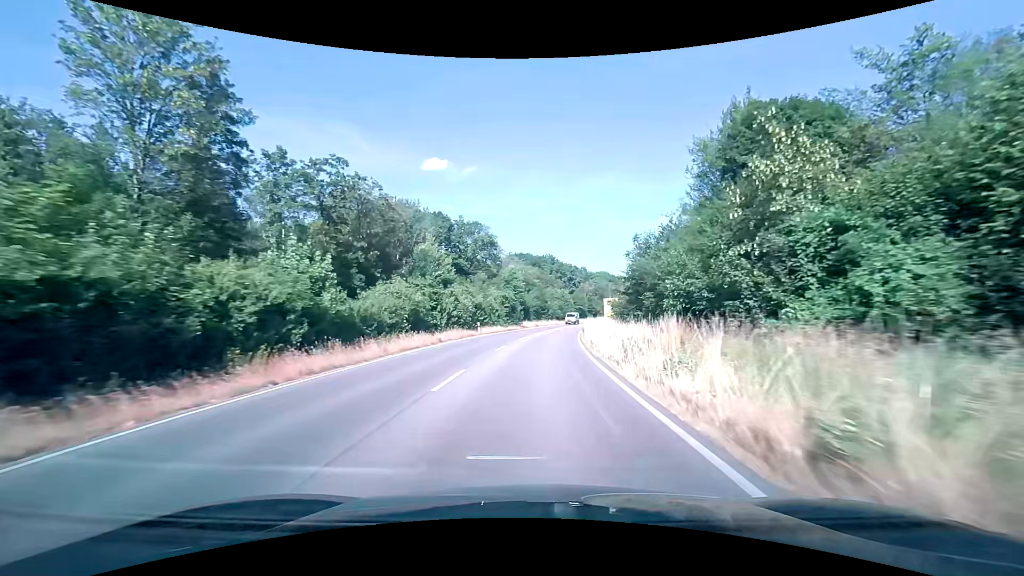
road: primary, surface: asphalt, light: Day
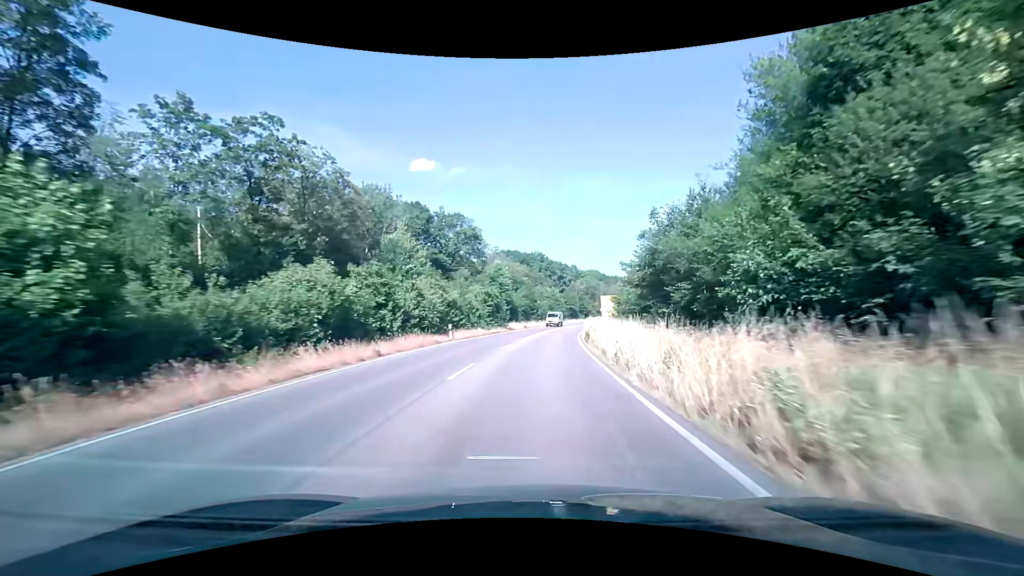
(+0.1, +10.0) m; +2°
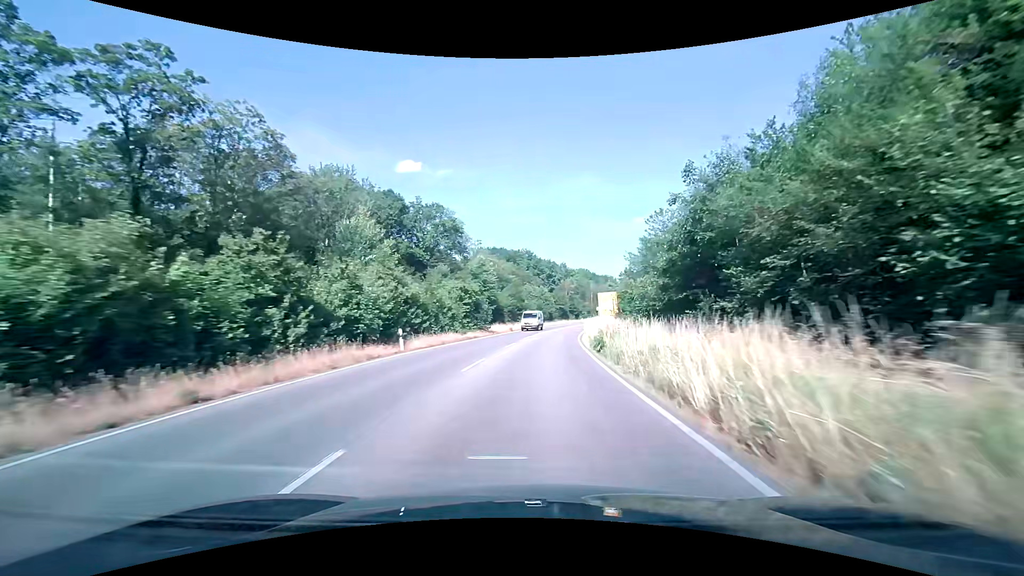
(+0.1, +10.0) m; +1°
(0, +10) (+1, +20) (+2, +30) (+3, +40) (+4, +50) (+5, +60) (+7, +70) (+9, +79) (+11, +89) (+13, +99) m
